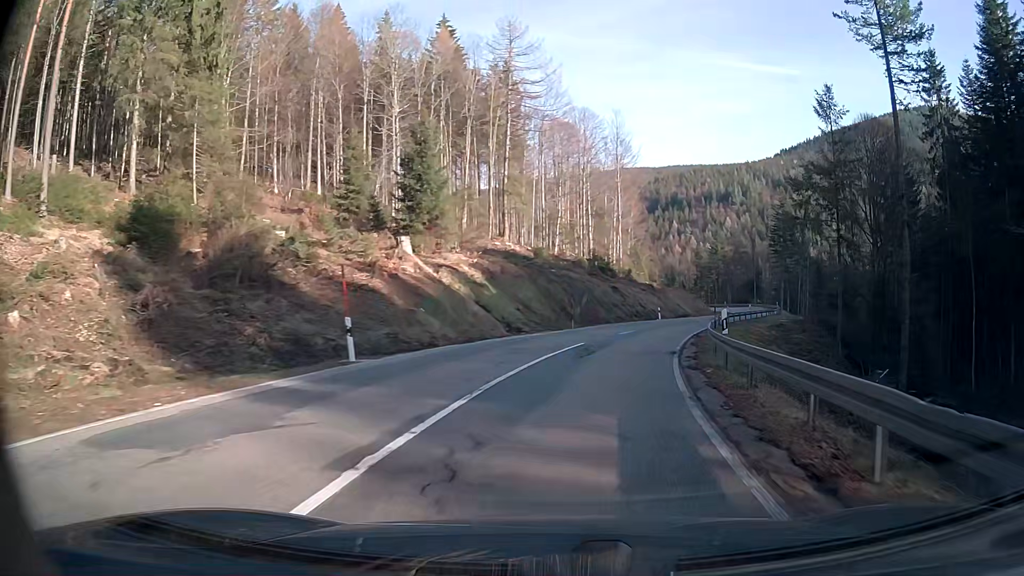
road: secondary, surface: asphalt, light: Day
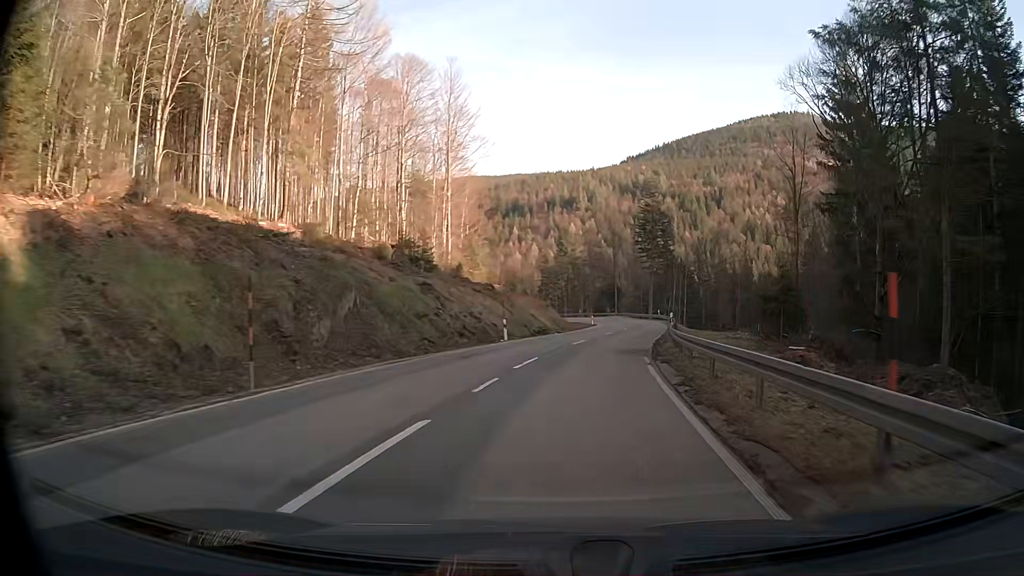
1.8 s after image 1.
(+3.1, +26.6) m; +12°
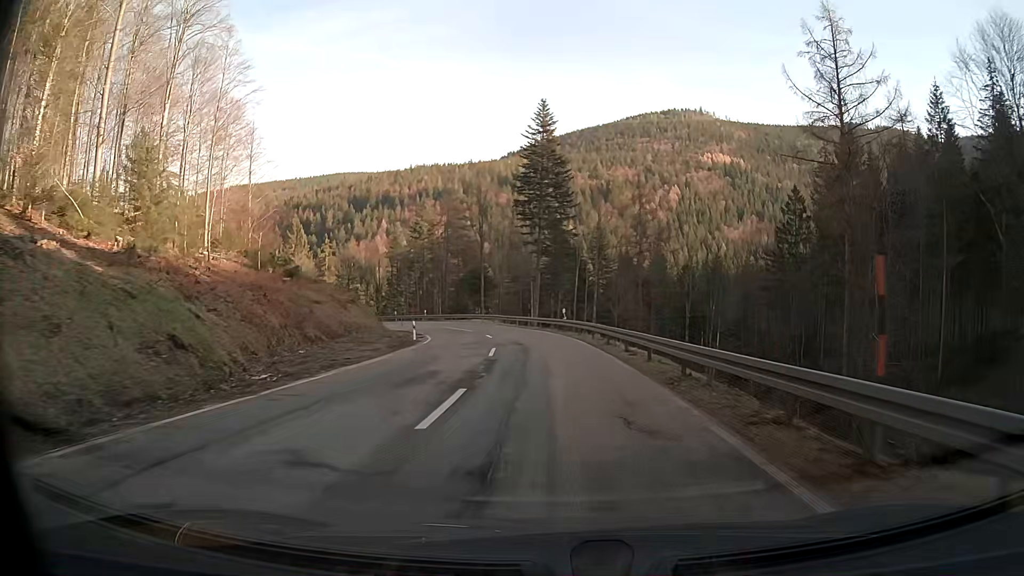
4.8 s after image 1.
(+4.9, +46.2) m; +9°
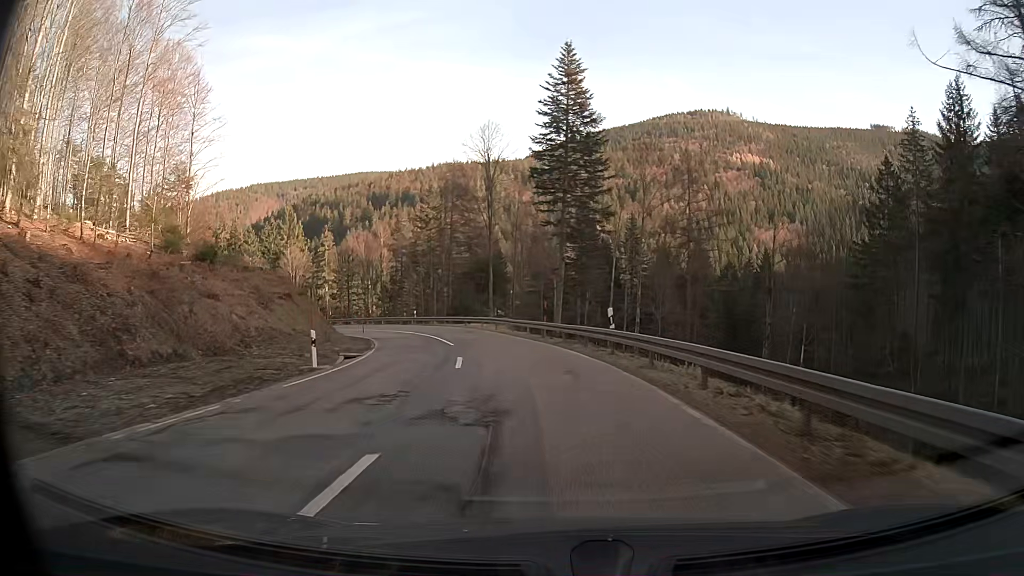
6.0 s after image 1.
(-0.4, +18.8) m; -3°
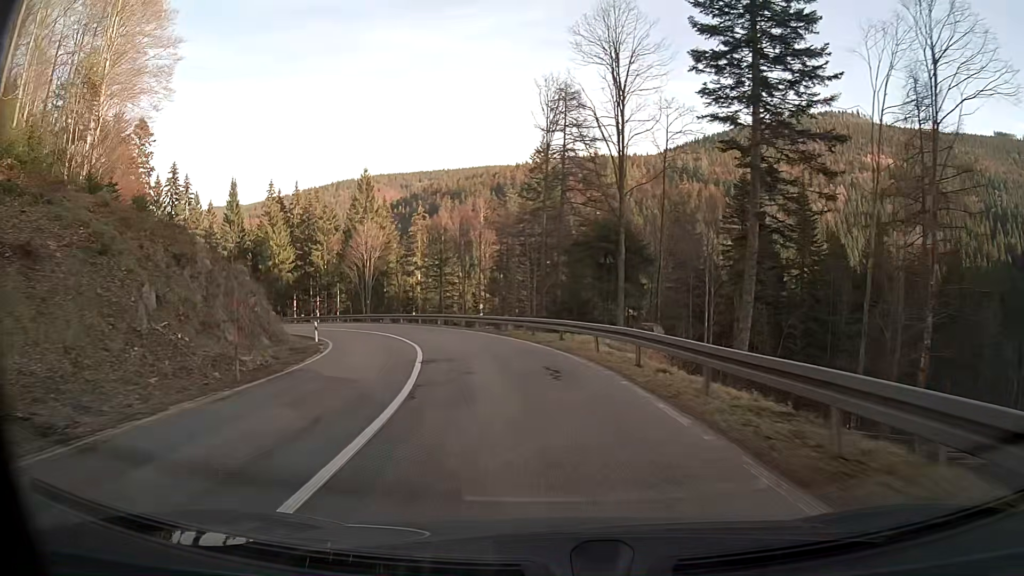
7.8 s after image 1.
(-2.7, +28.4) m; -12°
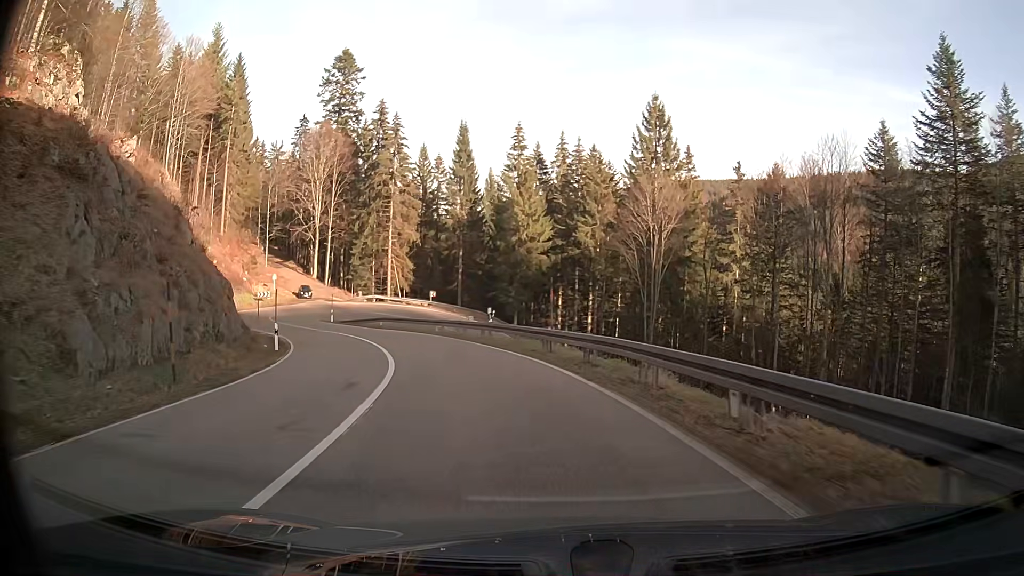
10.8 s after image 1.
(-9.3, +41.3) m; -26°
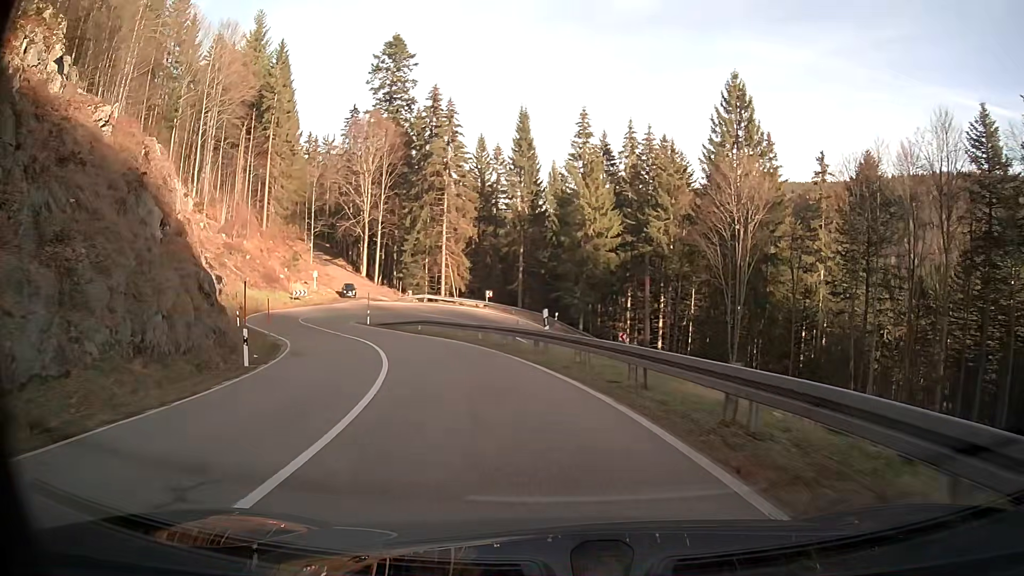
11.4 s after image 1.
(-0.4, +7.9) m; -6°
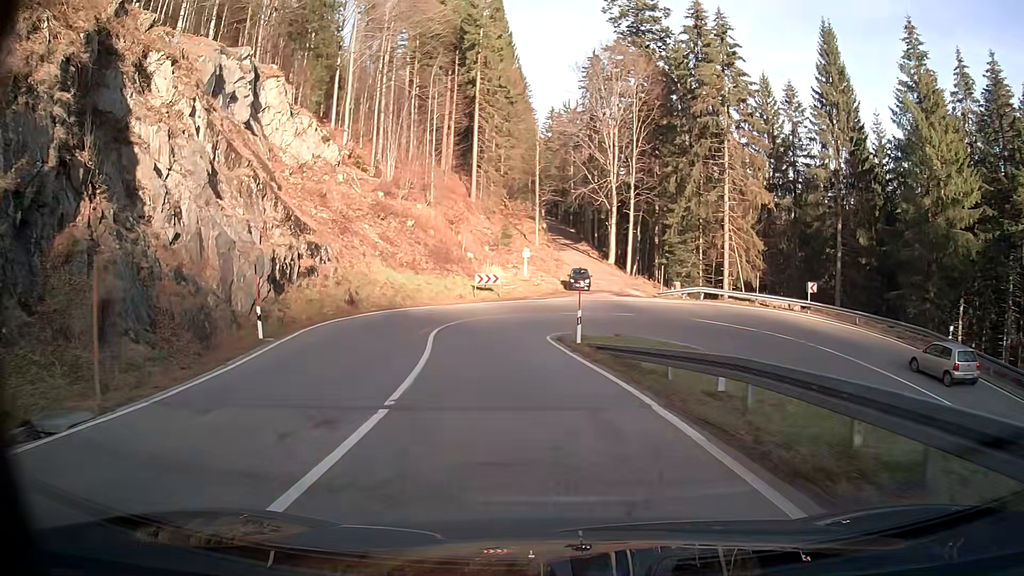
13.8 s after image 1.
(-5.7, +28.8) m; -22°
